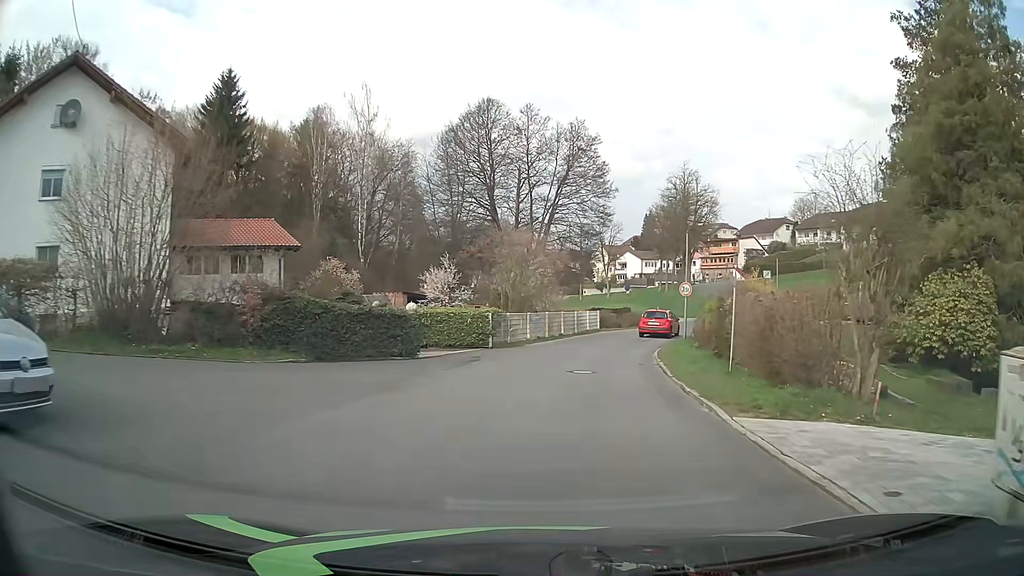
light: Day
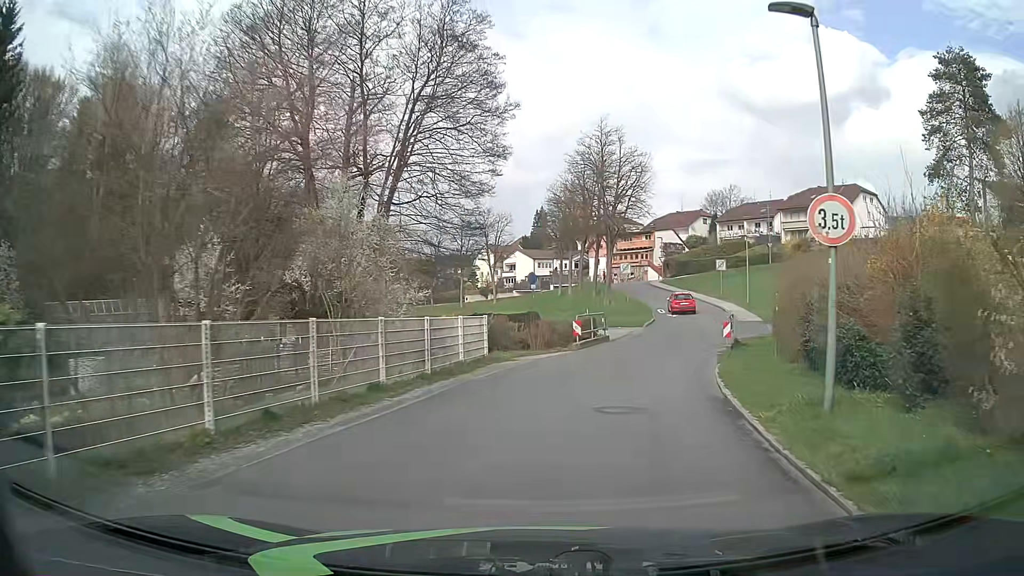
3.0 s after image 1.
(+1.6, +22.5) m; +10°
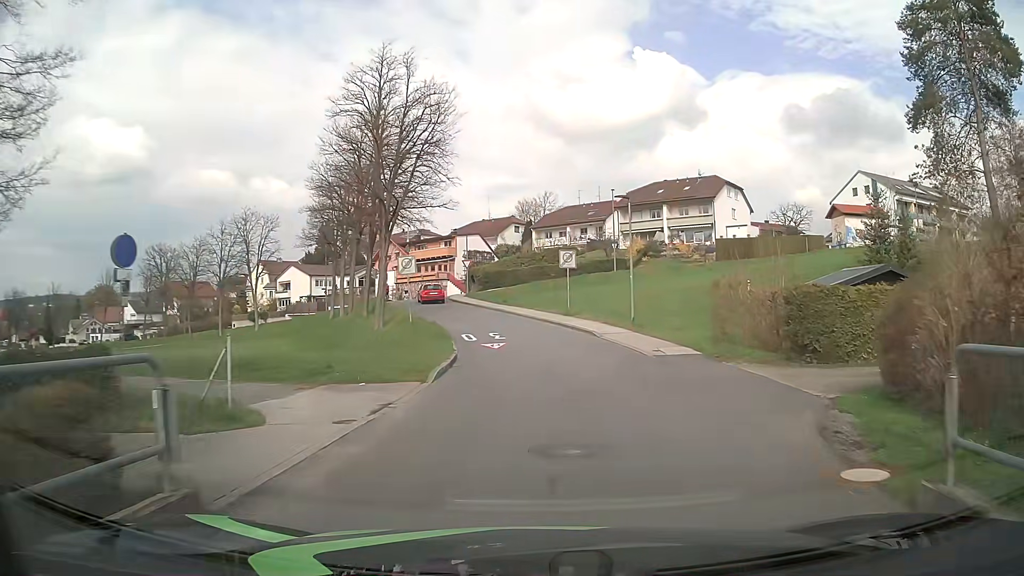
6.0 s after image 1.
(+3.3, +22.4) m; +16°
